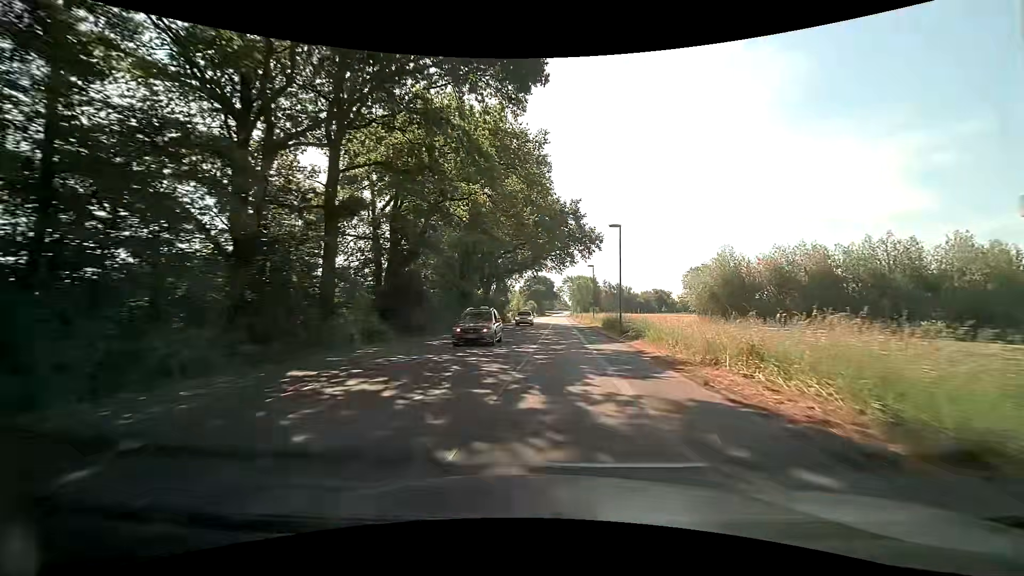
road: tertiary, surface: asphalt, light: Day
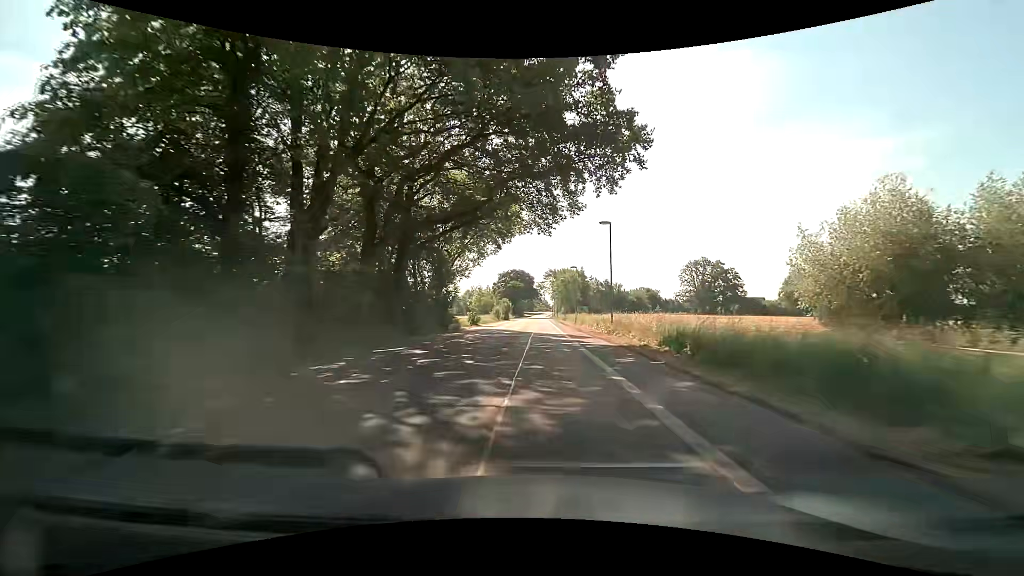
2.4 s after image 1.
(+1.1, +31.2) m; +2°
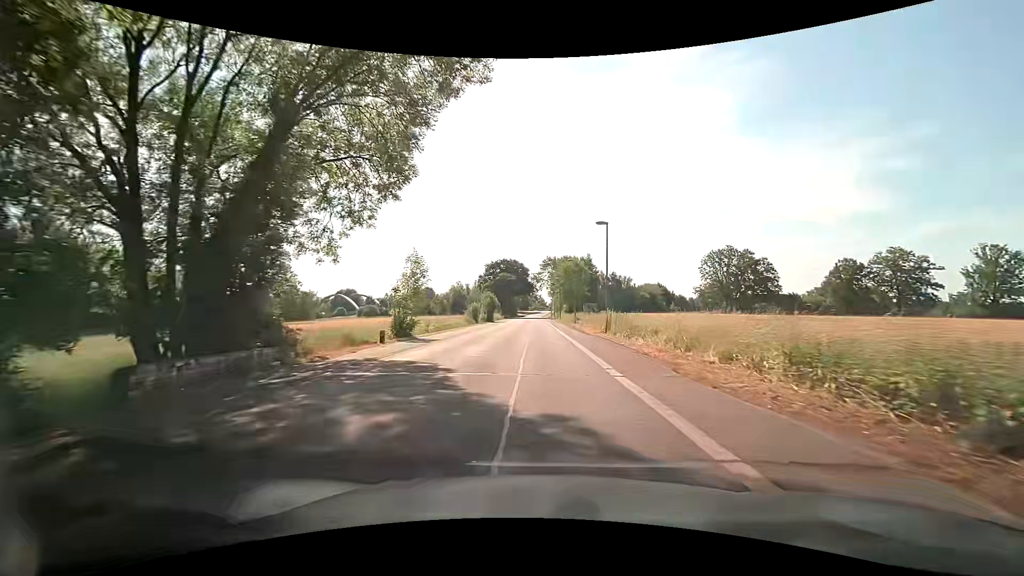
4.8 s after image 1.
(+0.2, +30.2) m; +1°
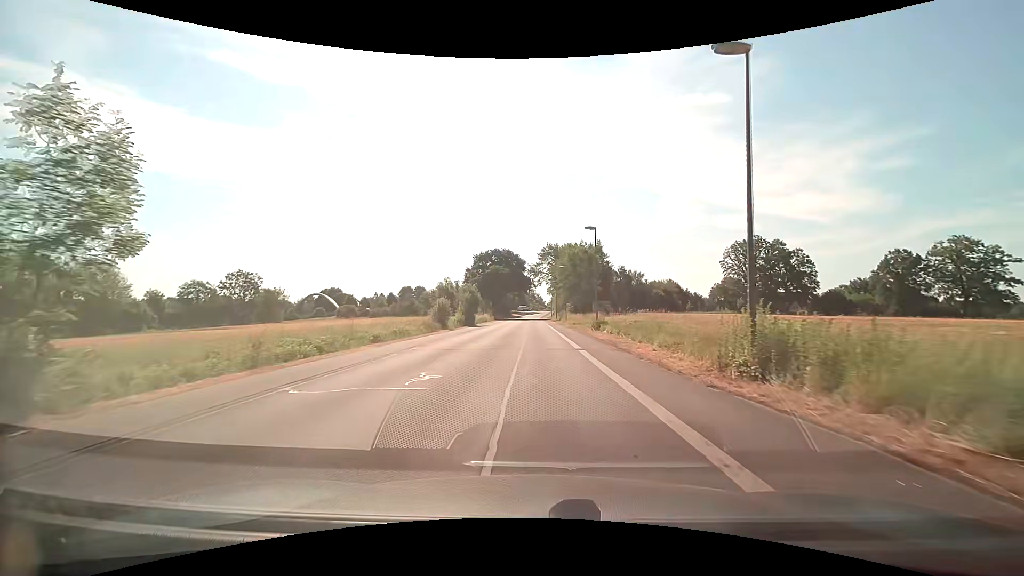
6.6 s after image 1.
(-0.2, +22.1) m; 0°
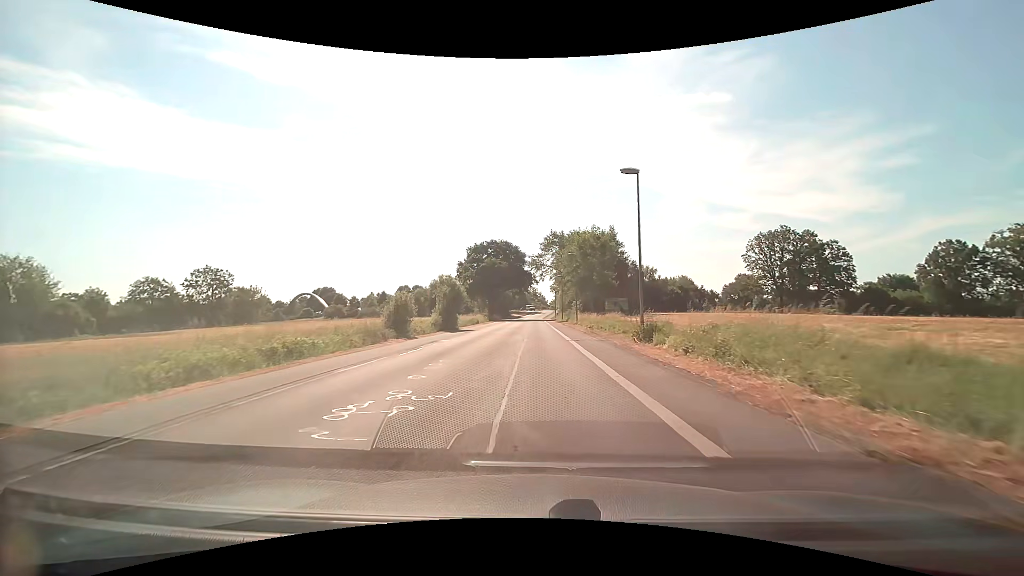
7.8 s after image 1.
(0.0, +14.5) m; 0°
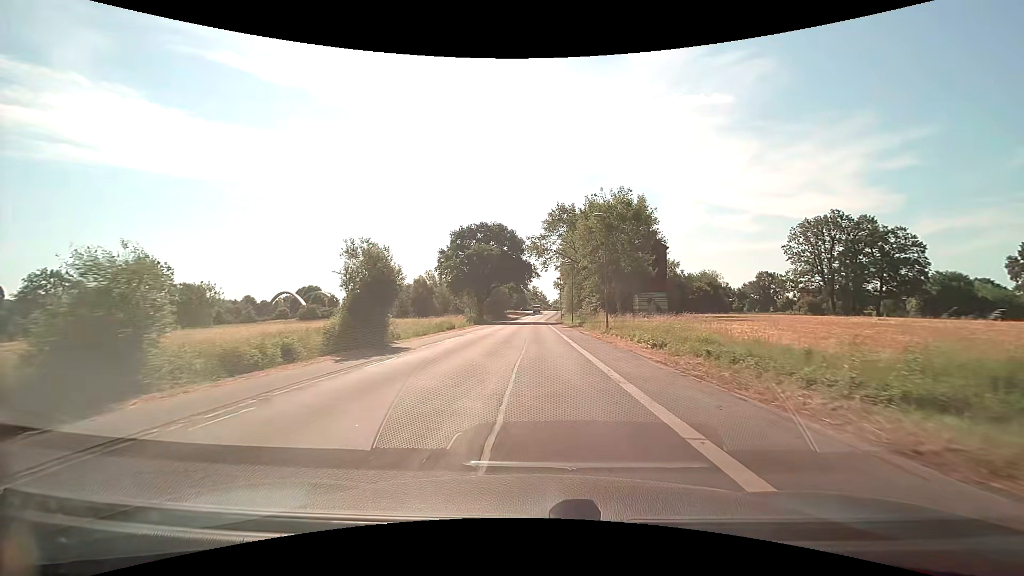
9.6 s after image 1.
(0.0, +21.4) m; 0°
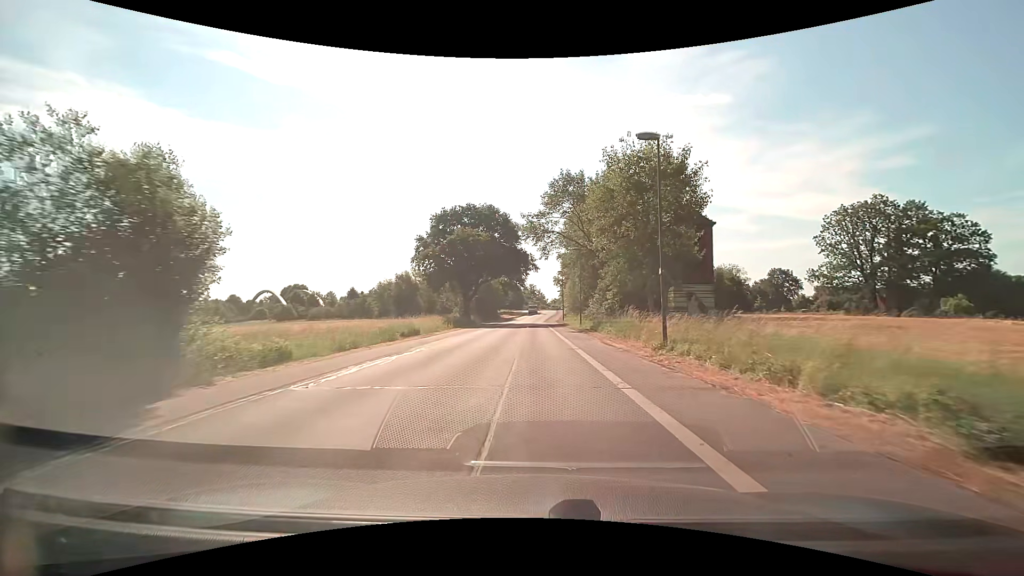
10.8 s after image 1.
(+0.1, +14.1) m; 0°
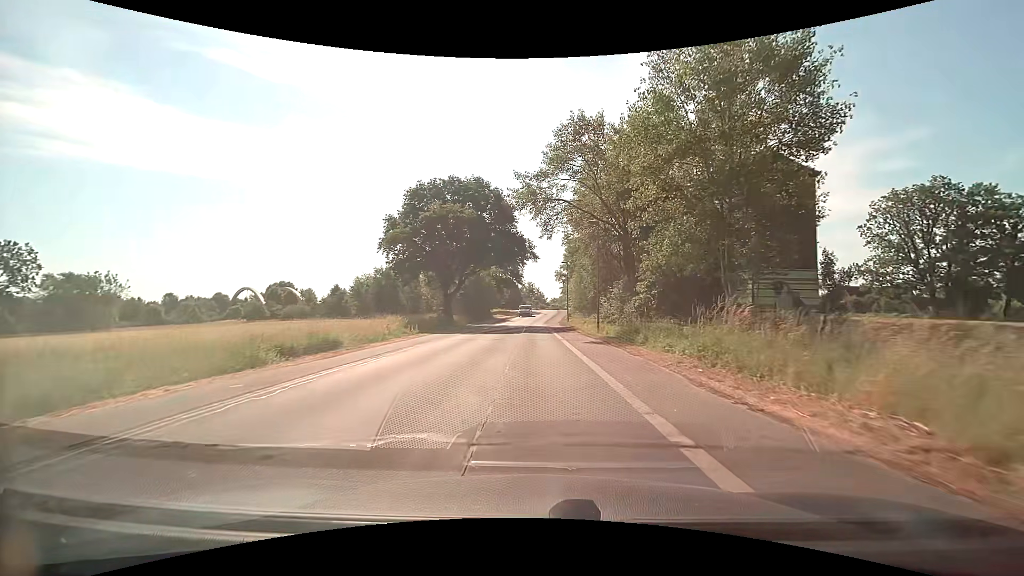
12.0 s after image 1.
(0.0, +13.9) m; 0°
(0, +10) (0, +20) (0, +30) (0, +40) (0, +50) (0, +60) (0, +70) (+1, +80) (+2, +90) (+2, +100) m
